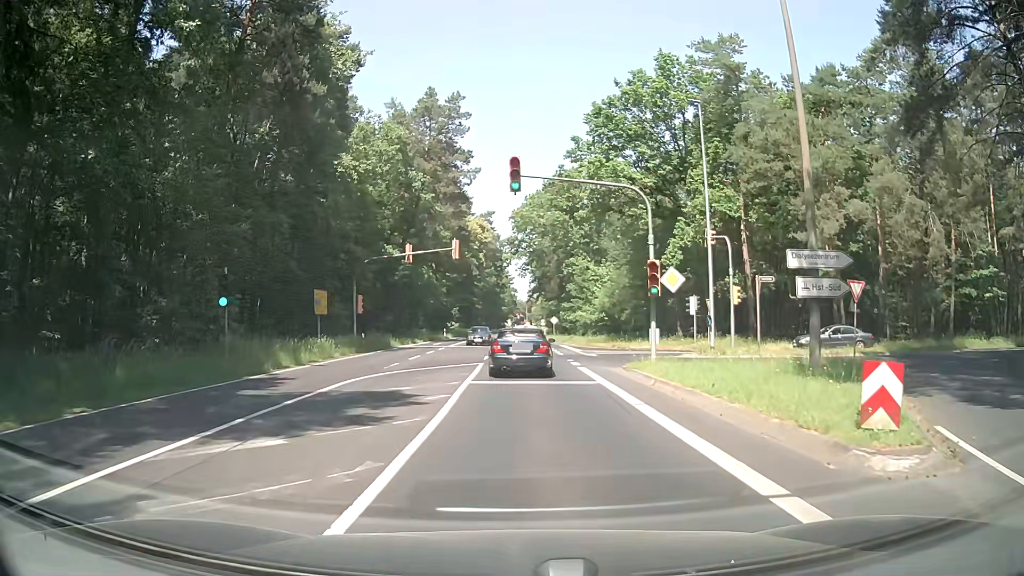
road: secondary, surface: asphalt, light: Day
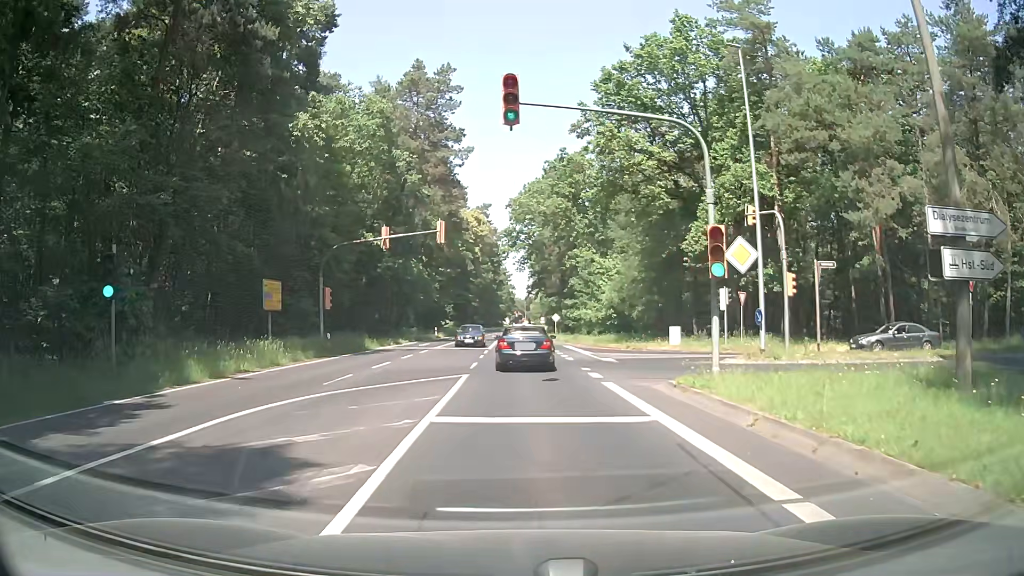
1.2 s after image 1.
(-0.1, +7.1) m; +1°
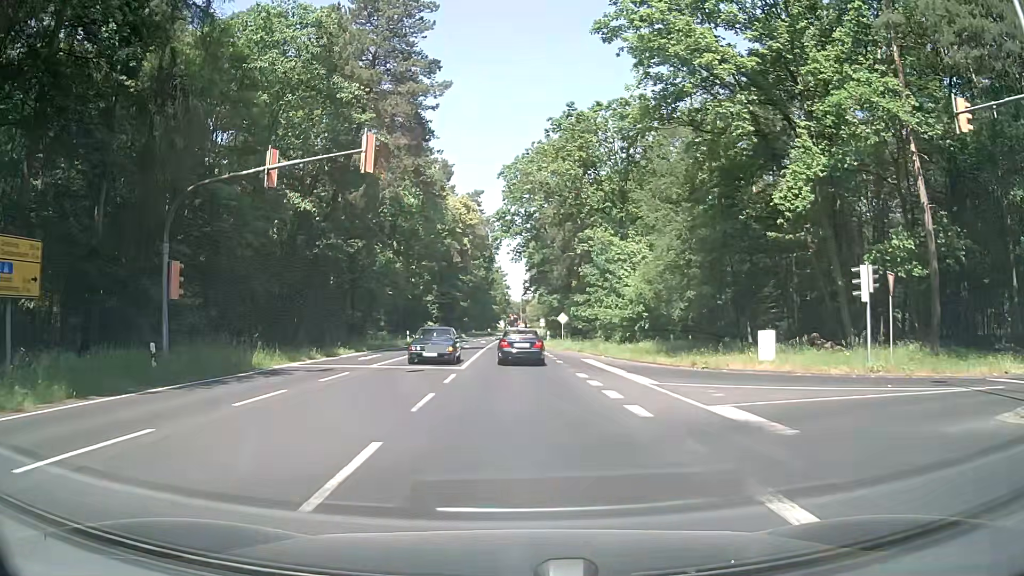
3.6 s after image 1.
(-0.3, +16.6) m; 0°
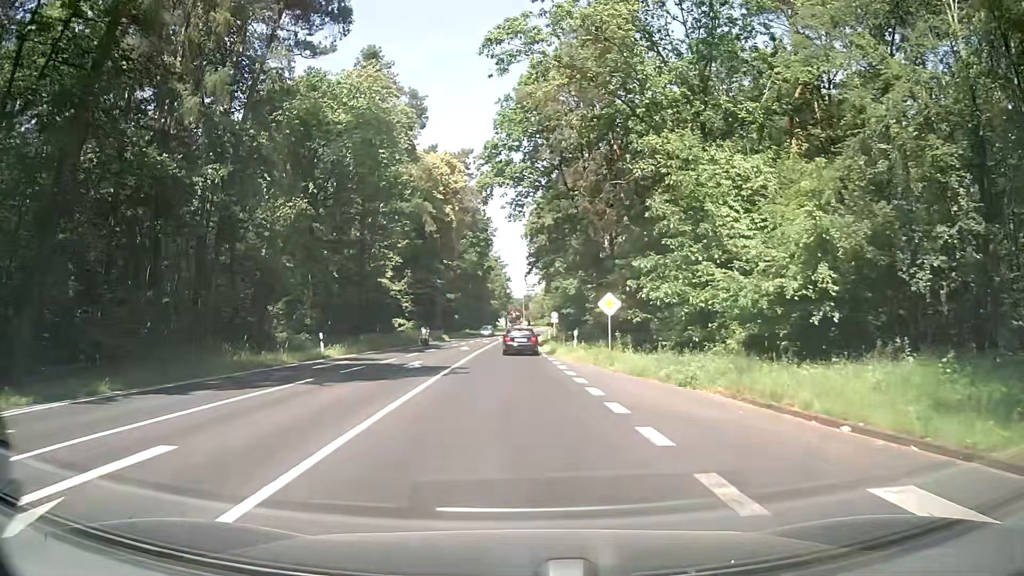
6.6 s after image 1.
(+0.1, +26.8) m; -1°
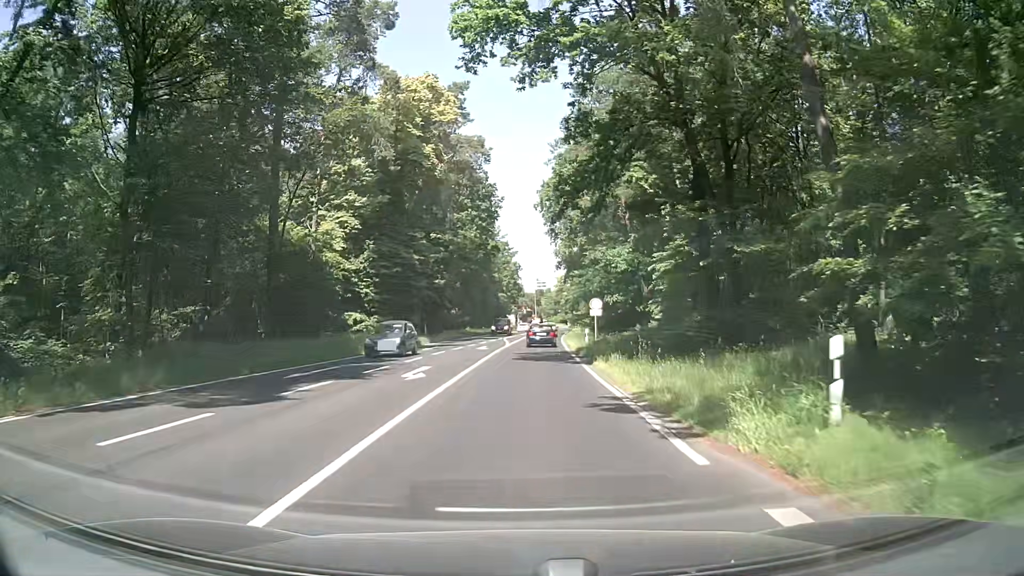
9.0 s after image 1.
(0.0, +25.5) m; 0°
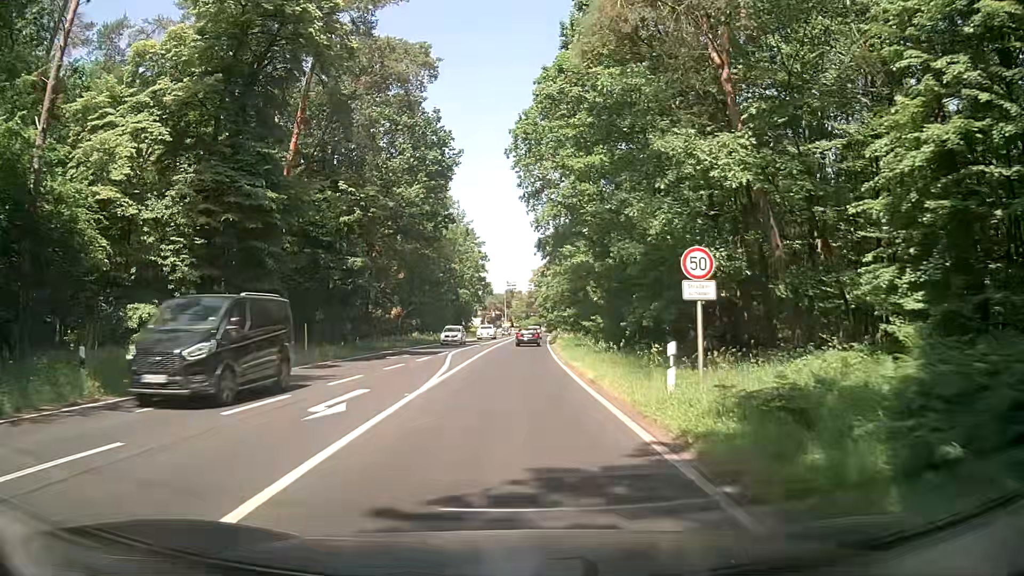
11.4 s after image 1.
(+0.6, +26.8) m; +2°
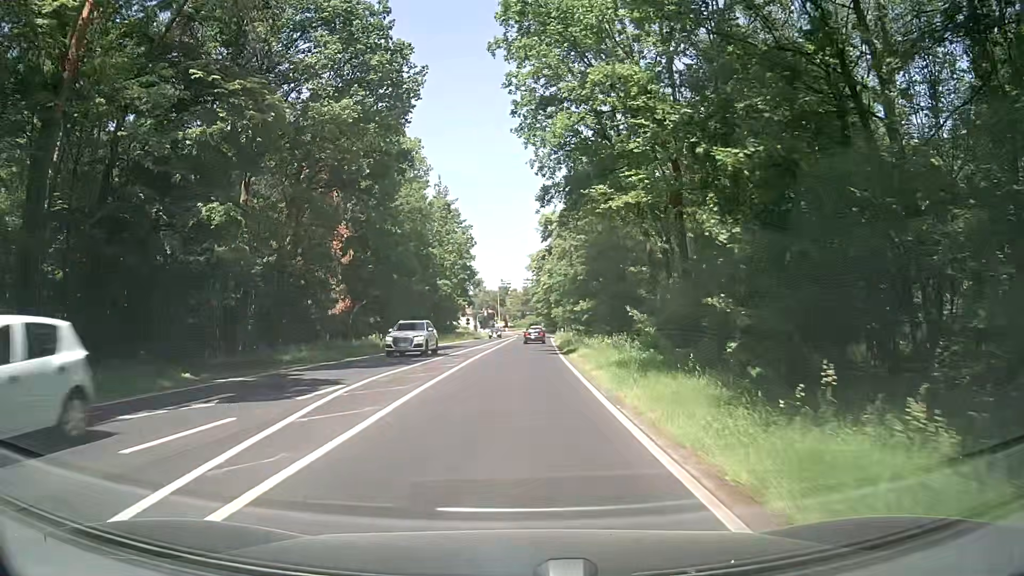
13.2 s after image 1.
(-0.2, +21.6) m; -2°
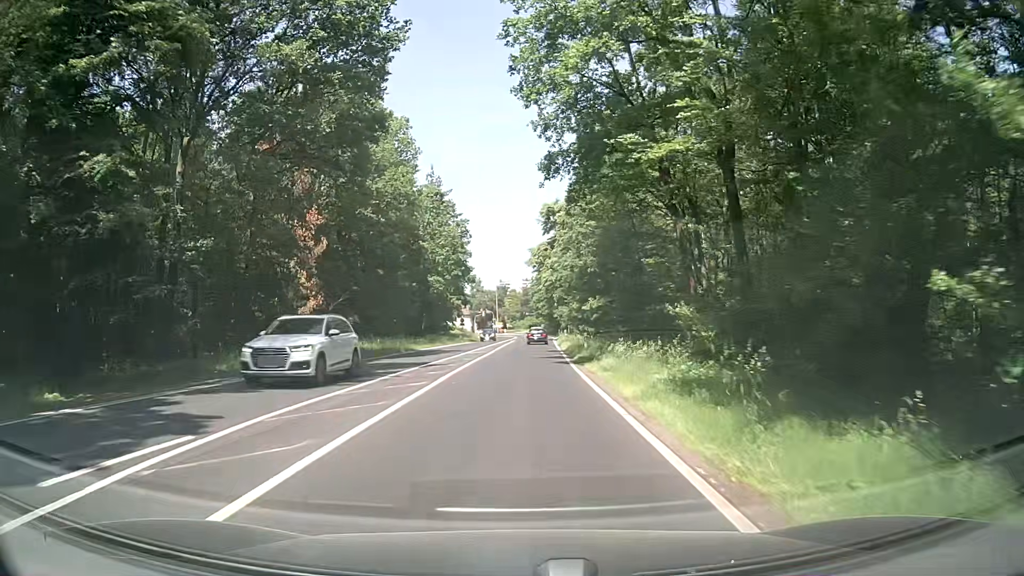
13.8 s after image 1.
(+0.3, +7.7) m; +3°
(0, +10) (0, +20) (0, +30) (0, +40) (0, +50) (0, +60) (+1, +70) (+1, +80) (+1, +90) (+1, +100) m
